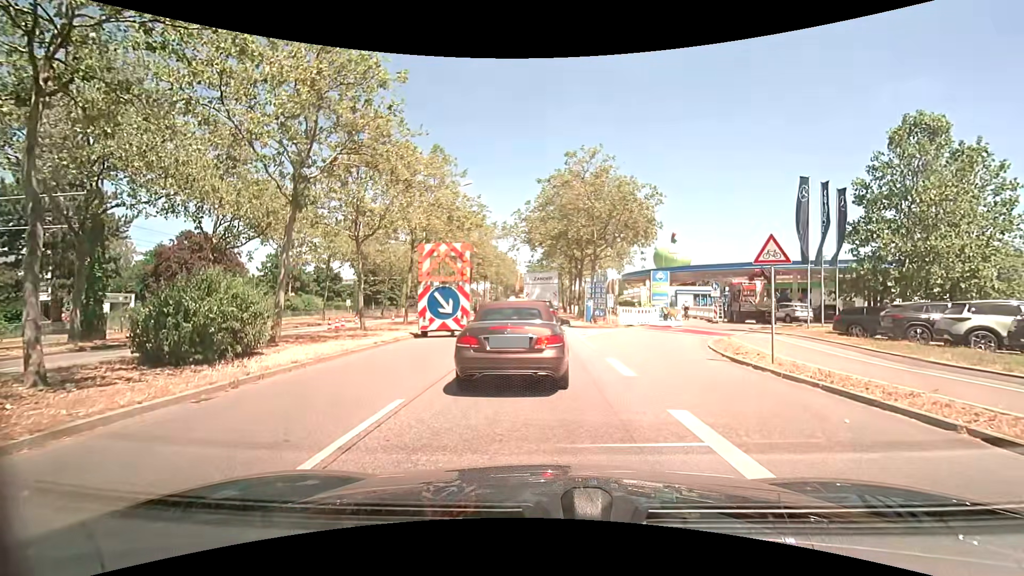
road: primary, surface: asphalt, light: Day
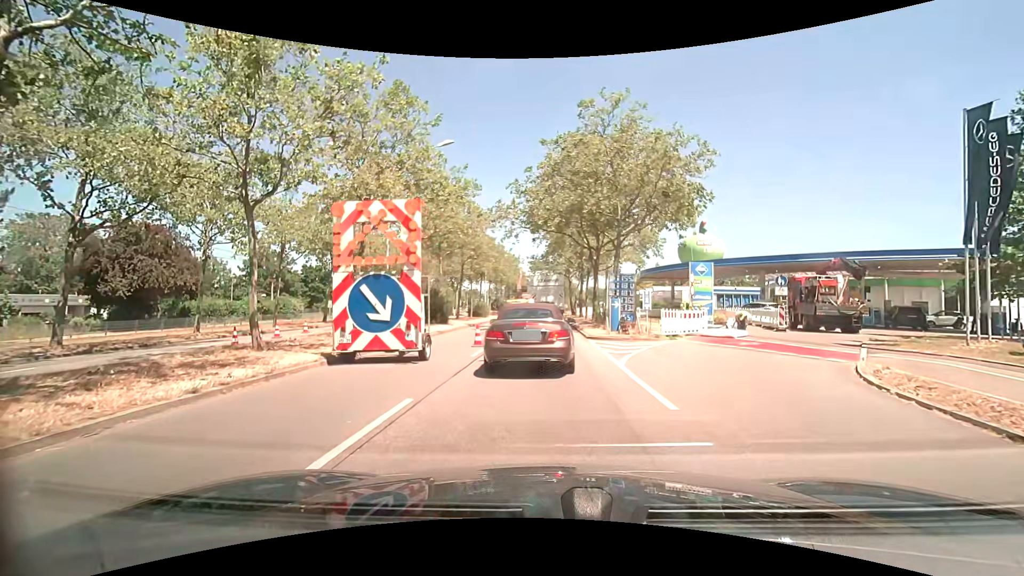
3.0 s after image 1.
(+0.2, +9.1) m; +1°
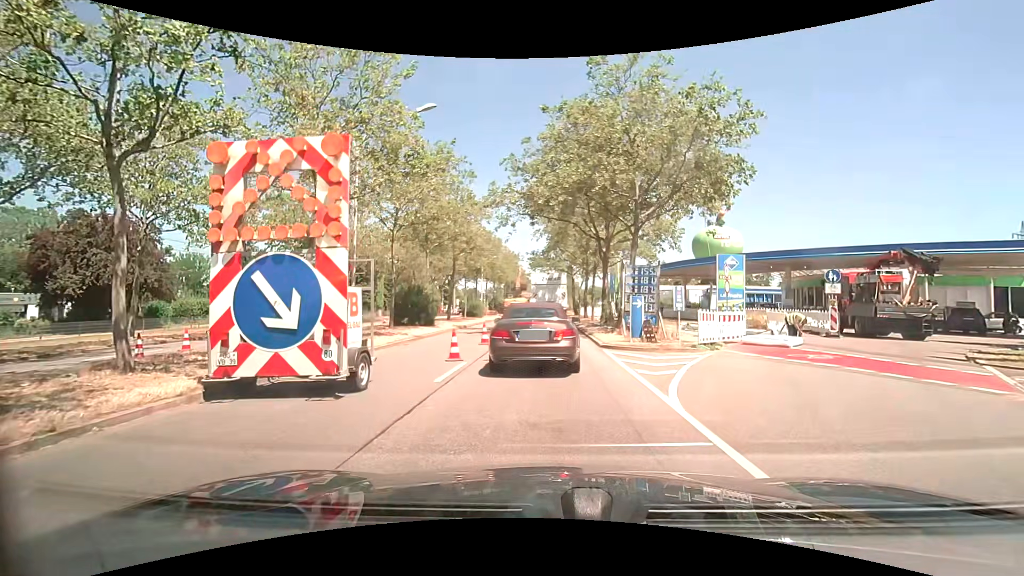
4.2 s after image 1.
(0.0, +4.6) m; +1°
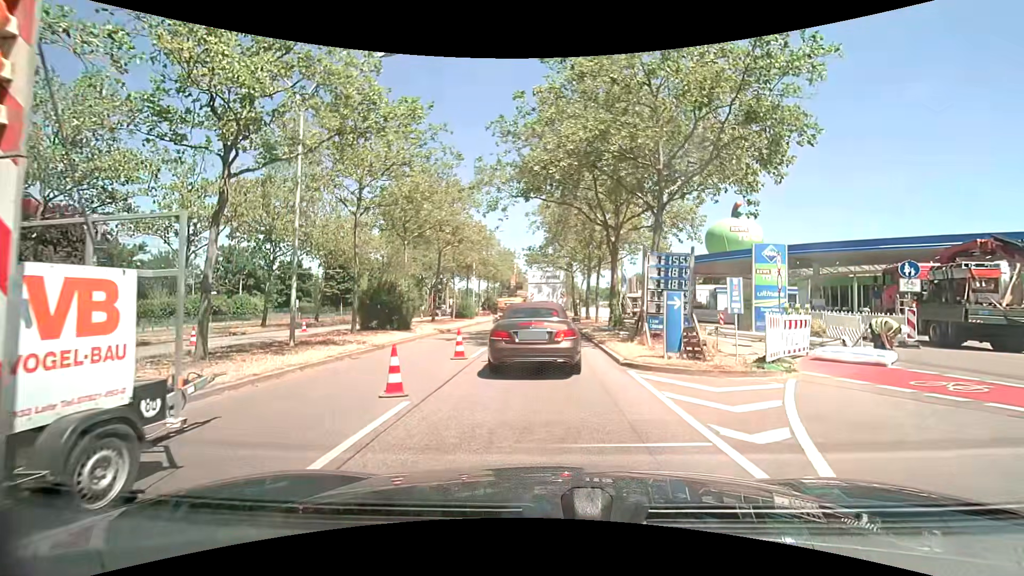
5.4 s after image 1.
(0.0, +4.7) m; 0°
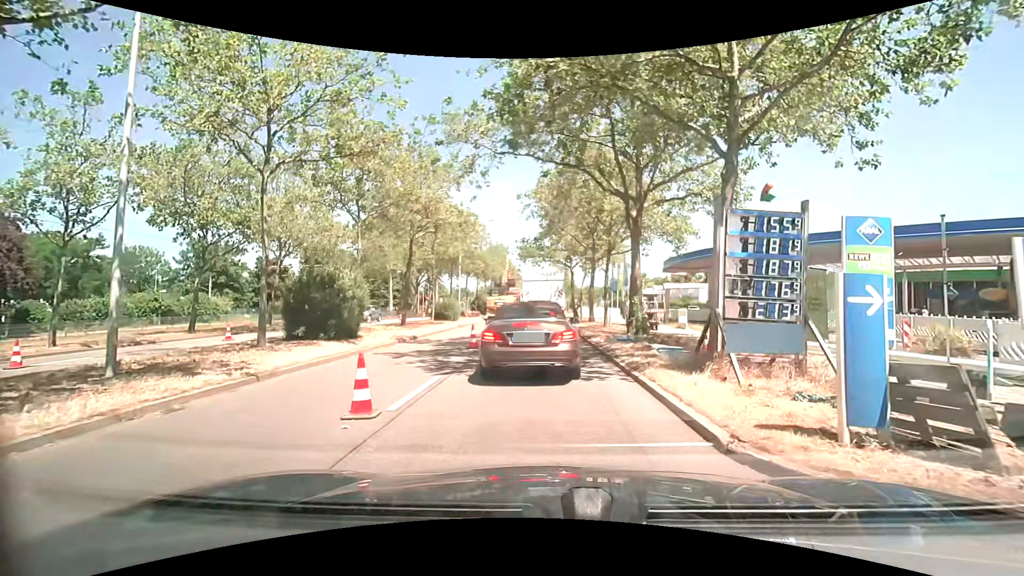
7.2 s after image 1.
(0.0, +6.5) m; +1°
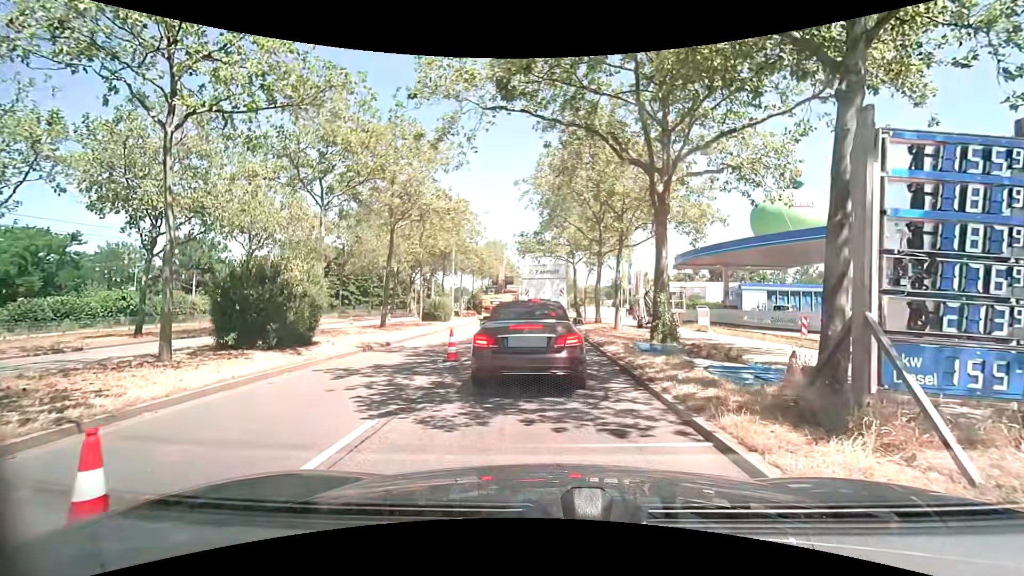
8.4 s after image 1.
(0.0, +3.7) m; -1°
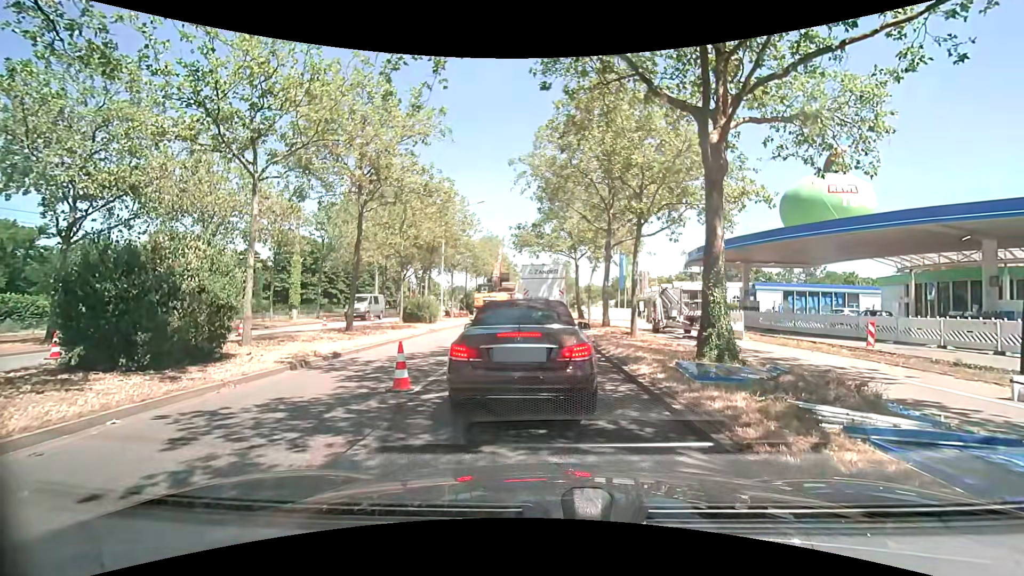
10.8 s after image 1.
(0.0, +4.1) m; 0°
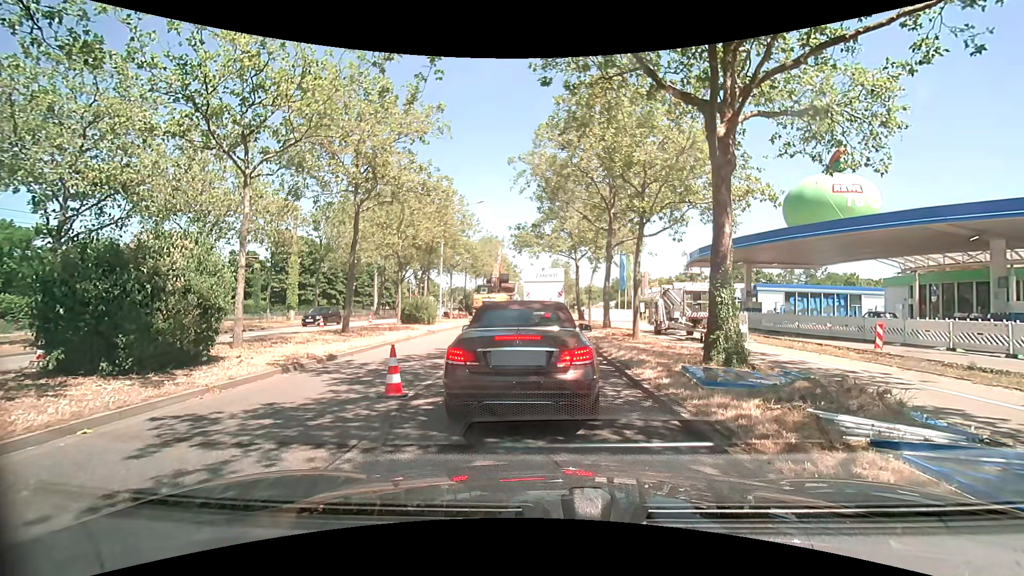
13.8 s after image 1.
(0.0, +0.5) m; 0°
